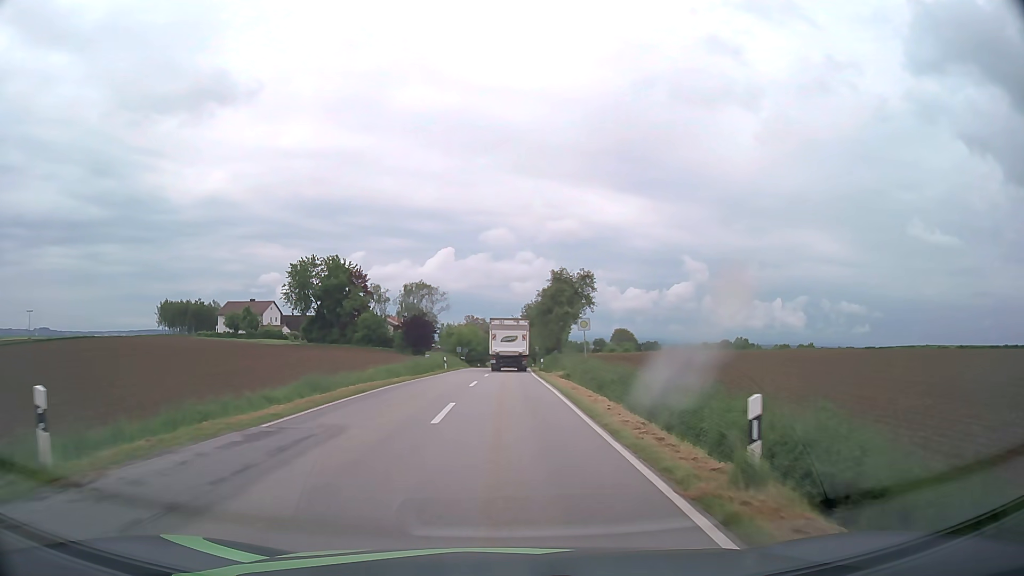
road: tertiary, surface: asphalt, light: Day
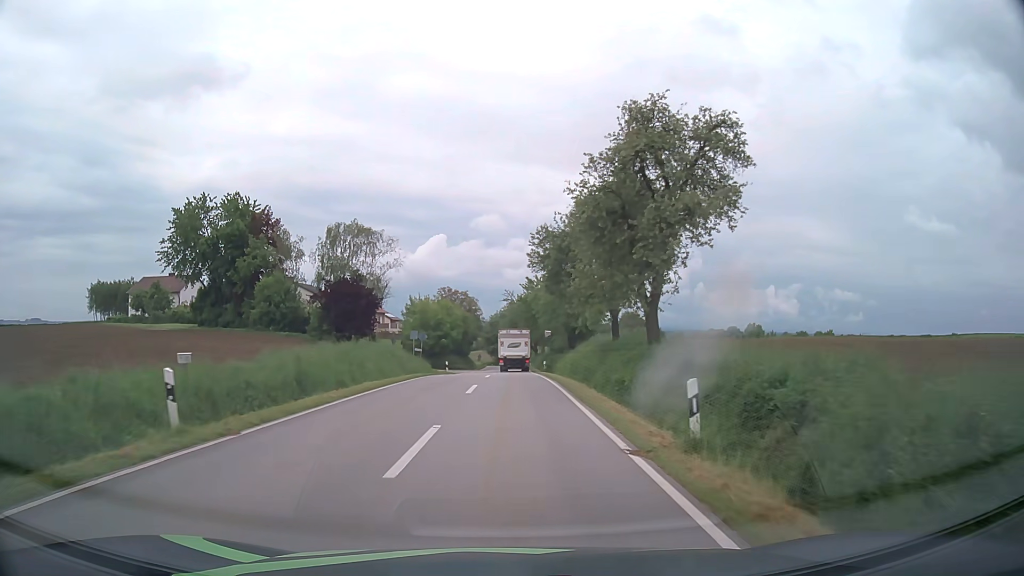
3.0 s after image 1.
(+0.2, +41.1) m; +1°
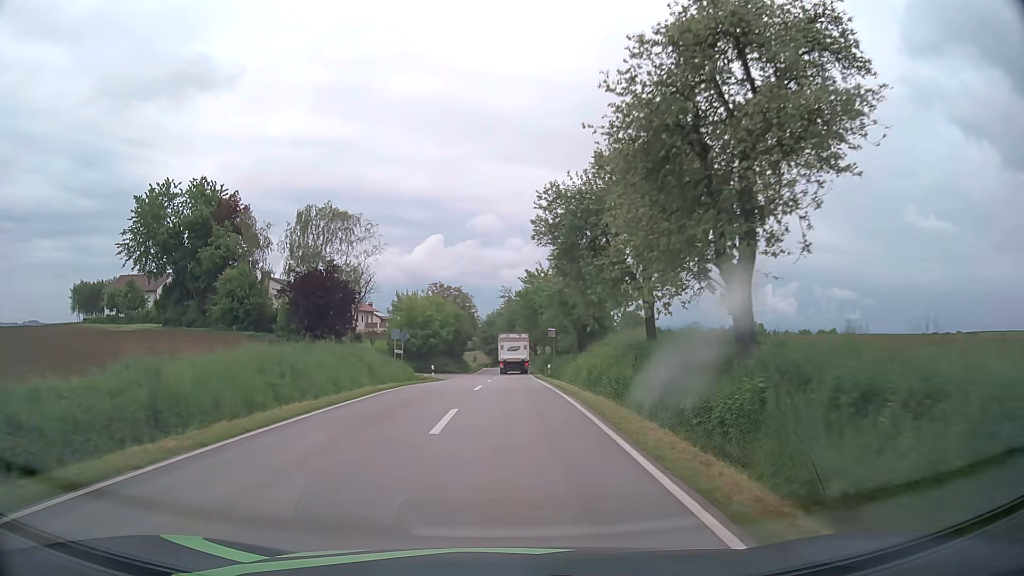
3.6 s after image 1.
(0.0, +8.2) m; 0°
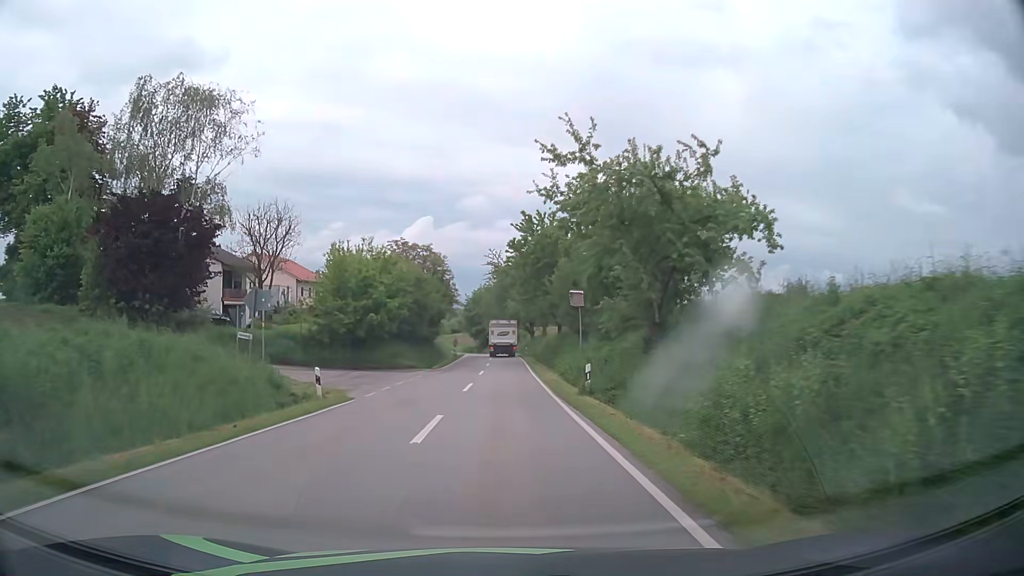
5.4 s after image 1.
(+0.2, +24.6) m; +1°
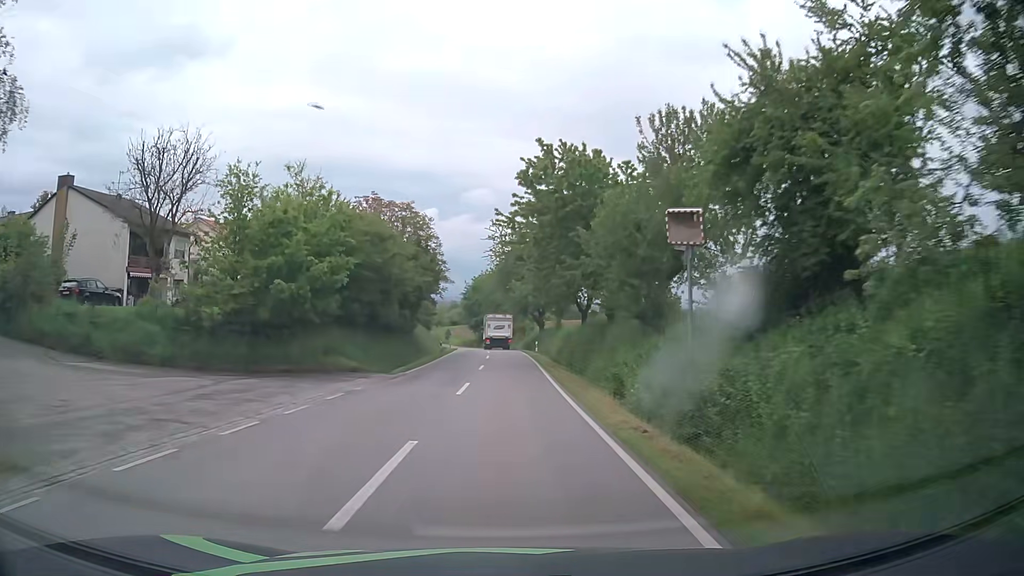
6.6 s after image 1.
(0.0, +16.5) m; 0°
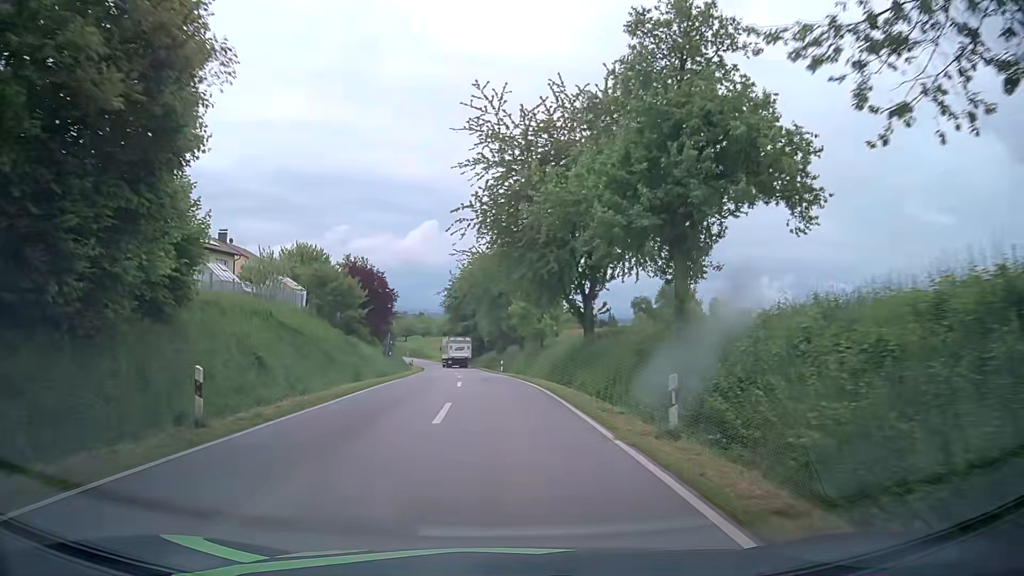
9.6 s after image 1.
(0.0, +40.6) m; 0°
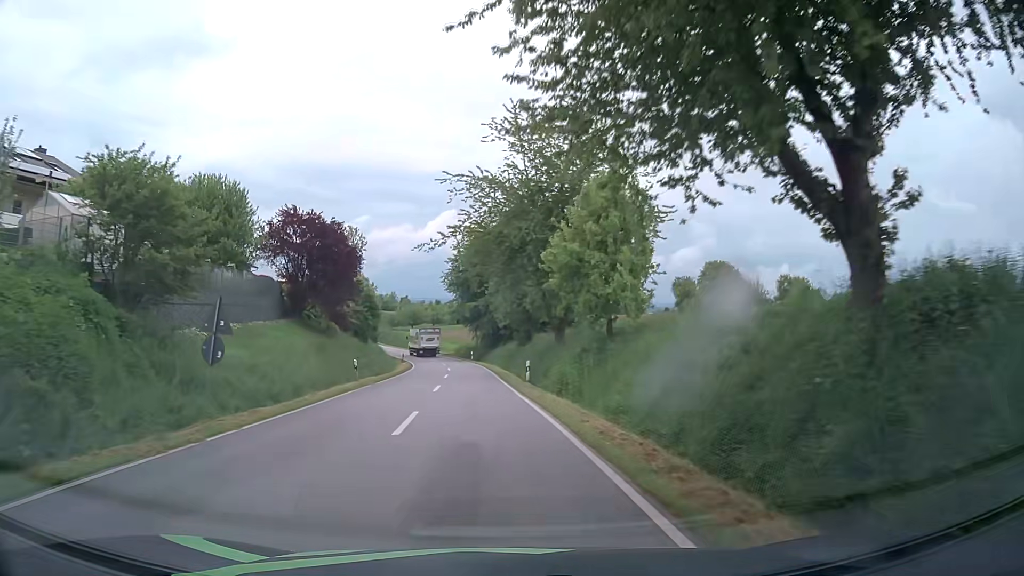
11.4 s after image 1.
(0.0, +25.0) m; -1°
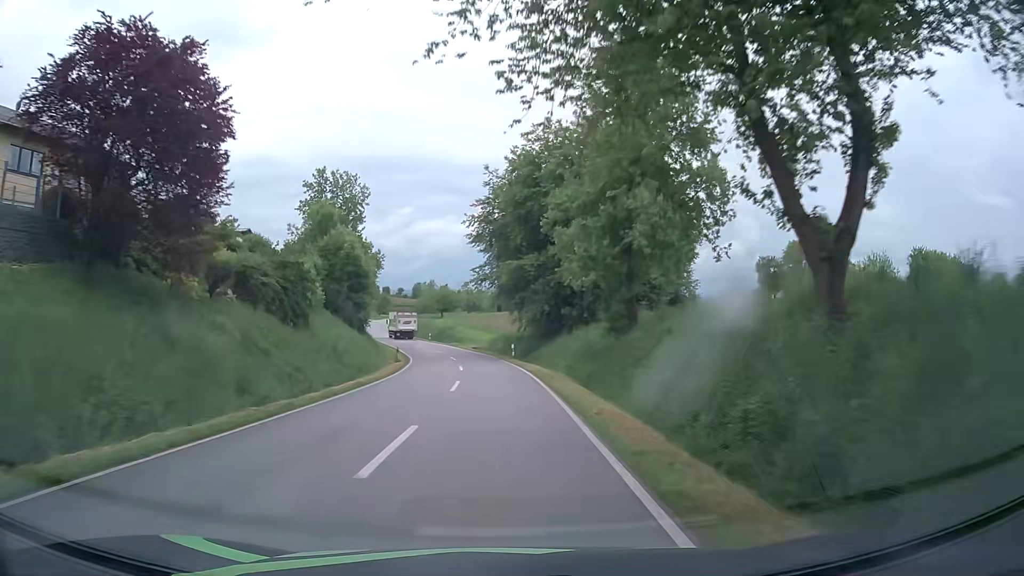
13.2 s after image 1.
(-1.3, +28.0) m; -5°
(0, +10) (0, +20) (0, +30) (-1, +40) (-2, +50) (-4, +60) (-7, +69) (-9, +79) (-12, +89) (-14, +98) m
